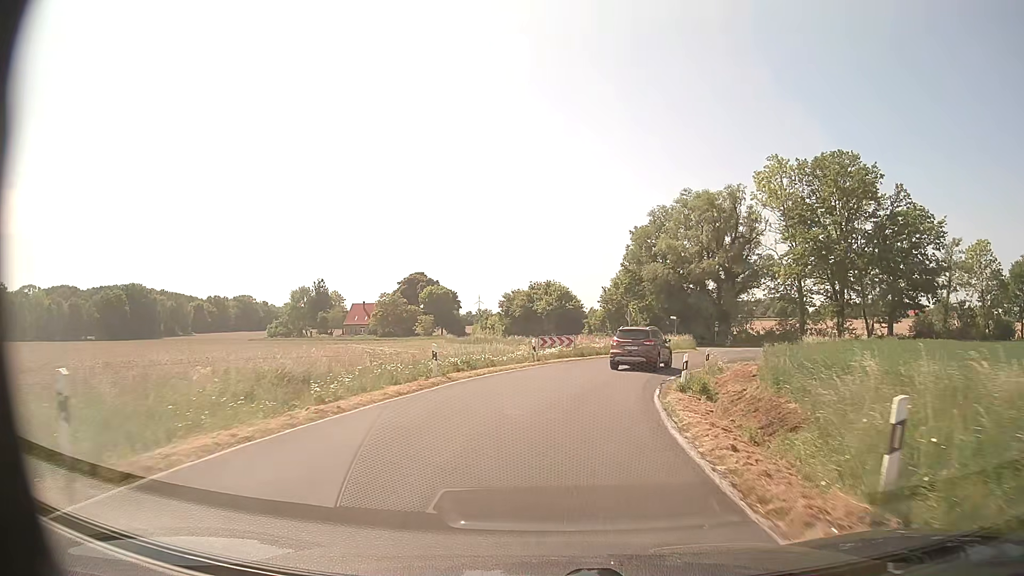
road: secondary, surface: asphalt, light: Day
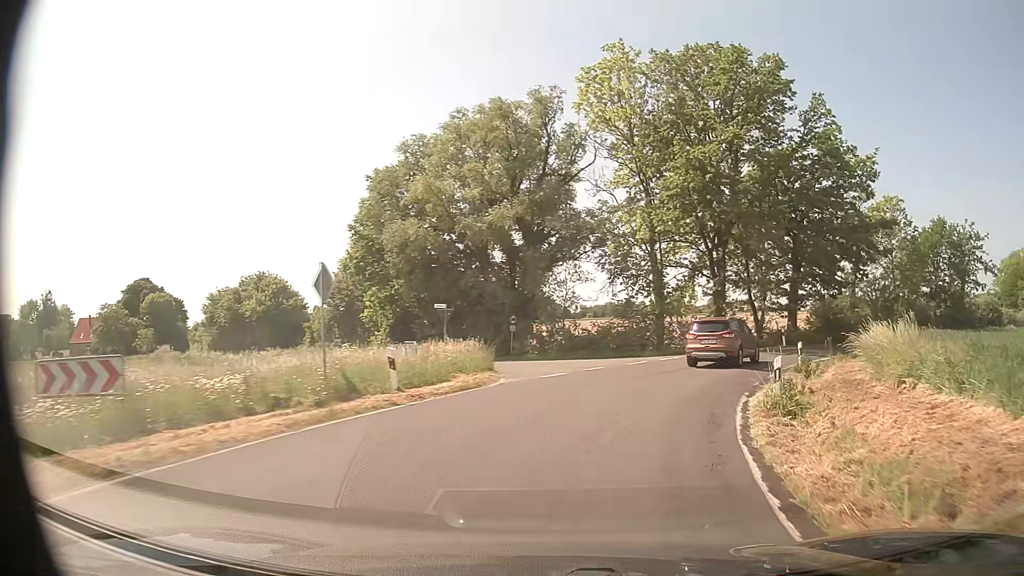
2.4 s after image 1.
(+3.8, +28.0) m; +20°
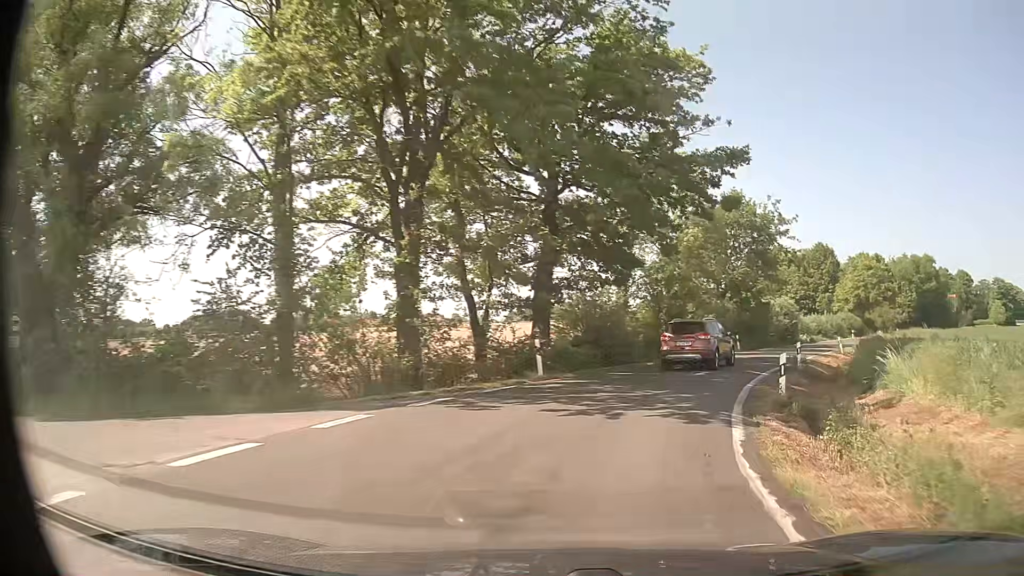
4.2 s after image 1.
(+4.6, +20.2) m; +26°
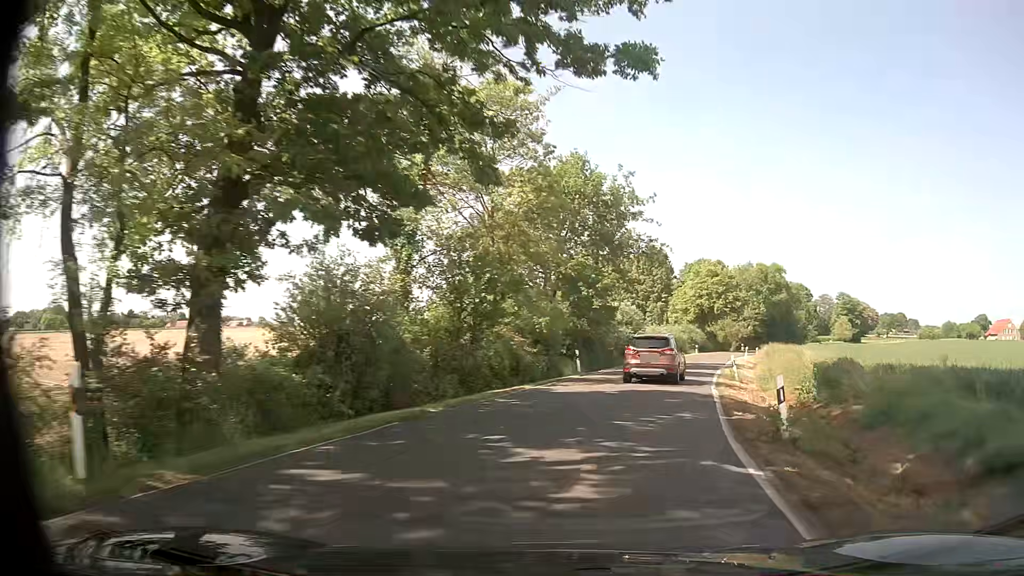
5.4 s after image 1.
(+2.1, +14.1) m; +16°
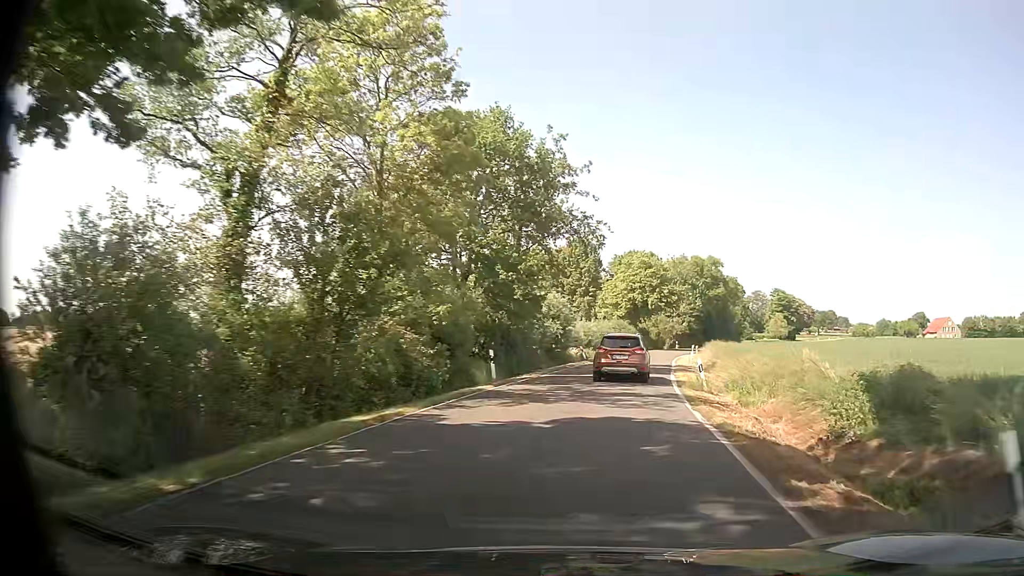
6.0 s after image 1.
(+0.5, +7.4) m; +7°
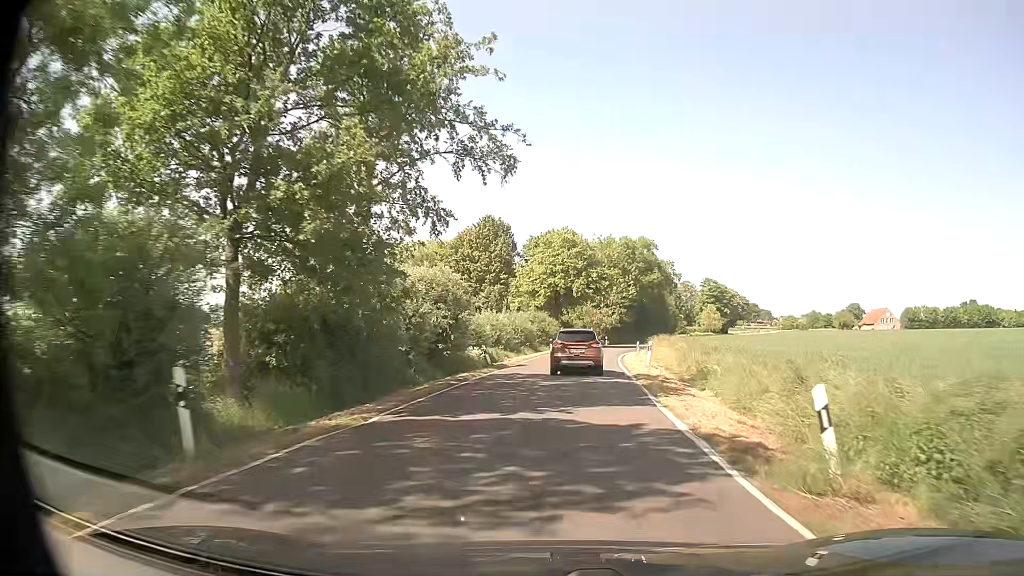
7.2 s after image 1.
(+1.2, +15.4) m; +7°
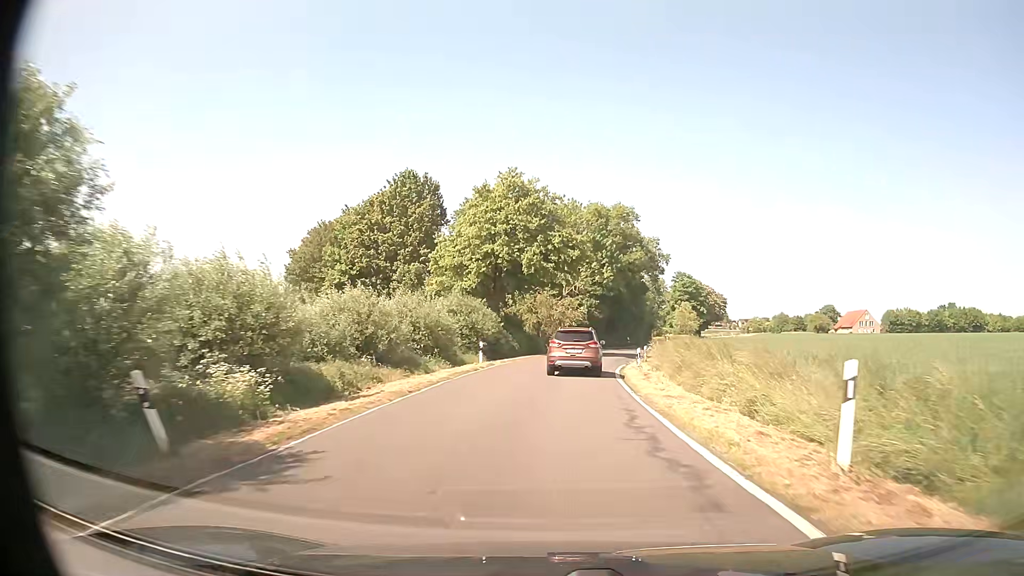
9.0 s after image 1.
(+0.9, +24.9) m; +4°
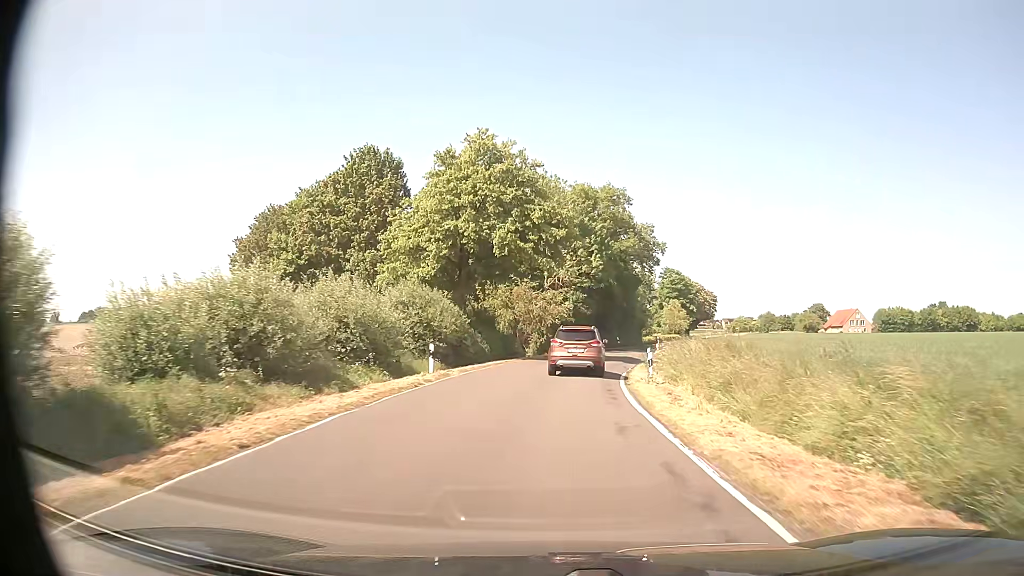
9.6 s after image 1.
(+0.1, +8.6) m; +1°
(0, +10) (+1, +20) (+2, +30) (+4, +40) (+6, +49) (+9, +59) (+12, +69) (+15, +78) (+18, +88) (+21, +97) m
